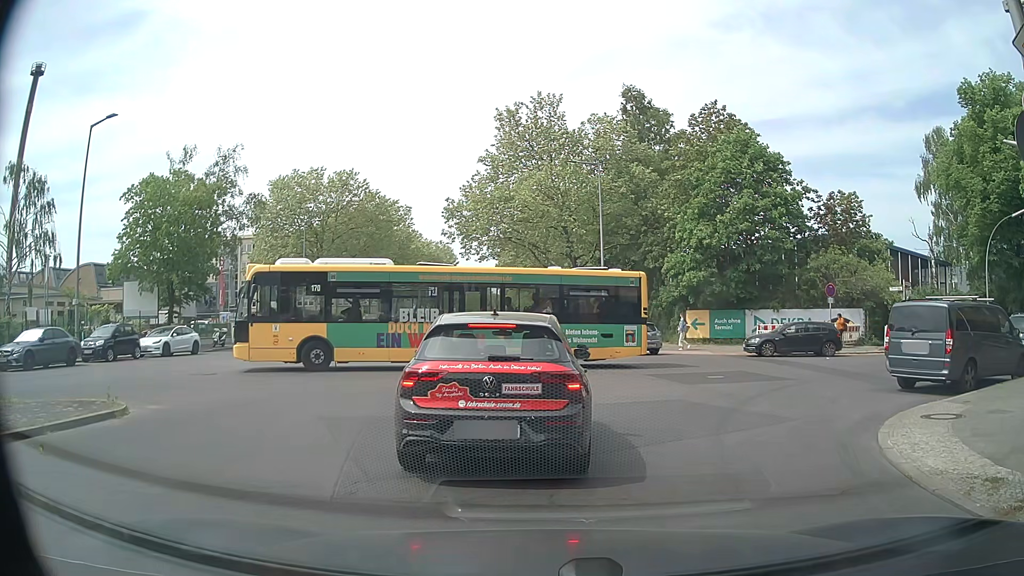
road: tertiary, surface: asphalt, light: Day
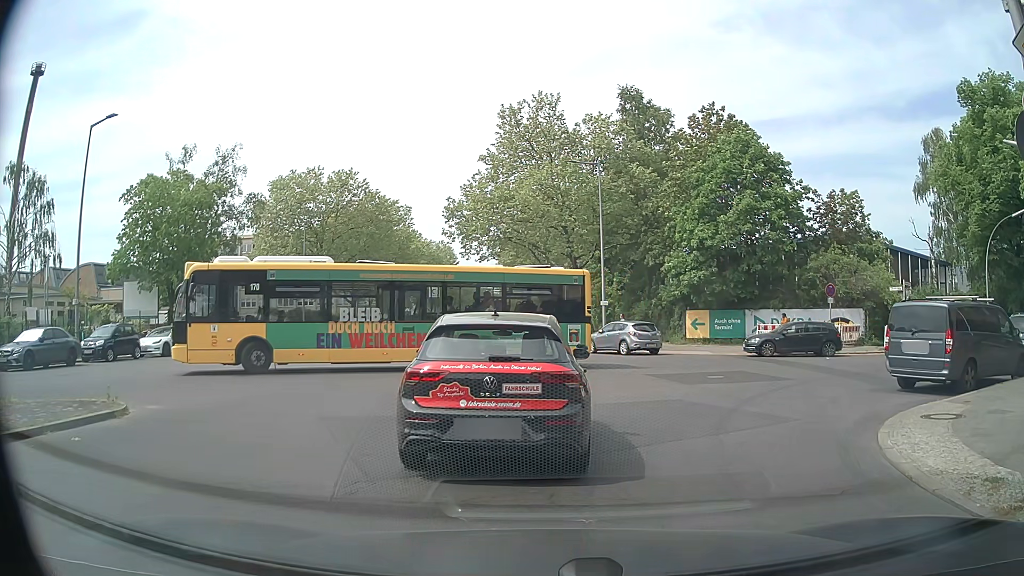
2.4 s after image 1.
(0.0, 0.0) m; 0°
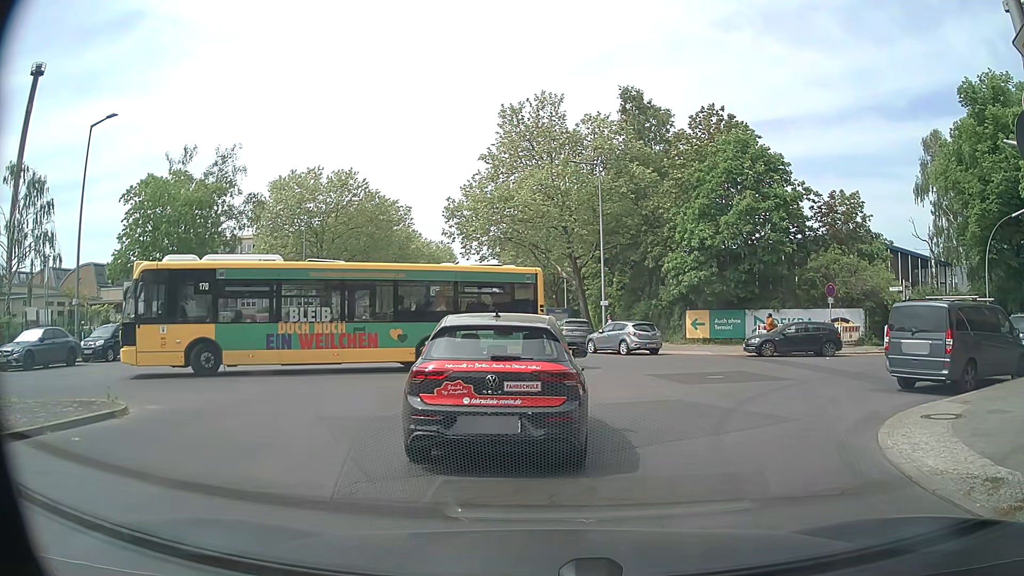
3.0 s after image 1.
(0.0, 0.0) m; 0°
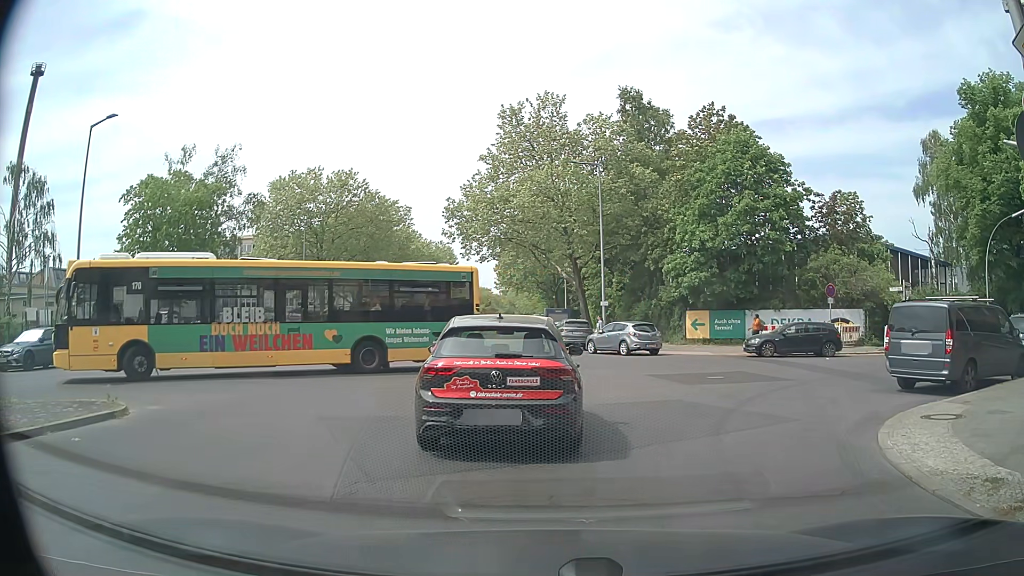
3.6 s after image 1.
(0.0, 0.0) m; 0°
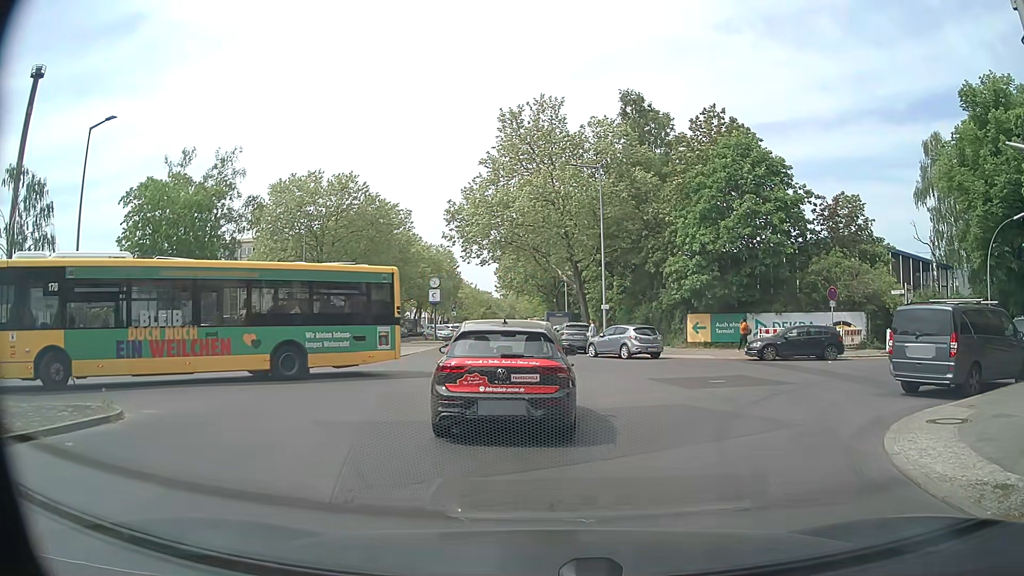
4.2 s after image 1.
(0.0, +0.2) m; 0°
